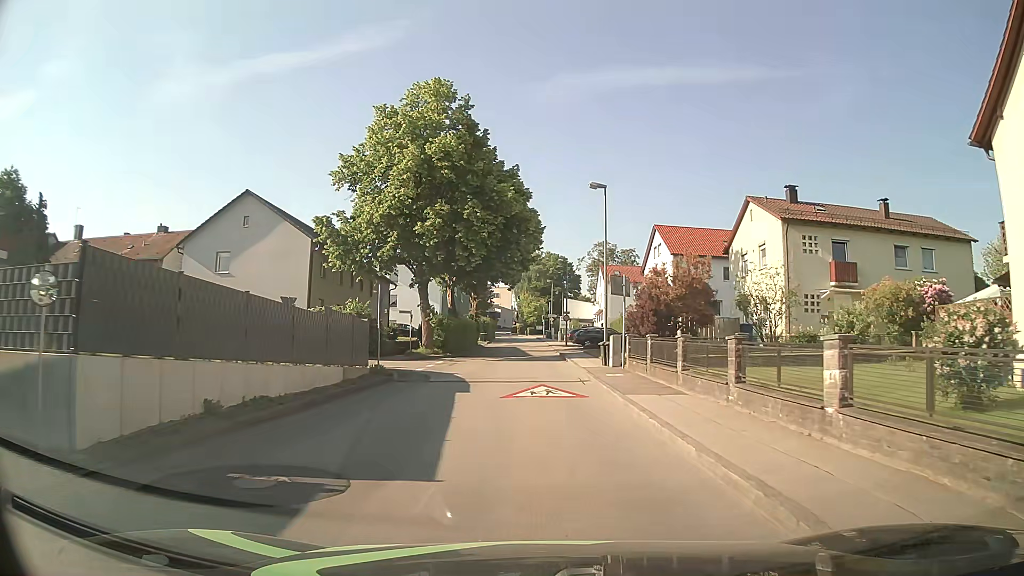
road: unclassified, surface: asphalt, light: Day
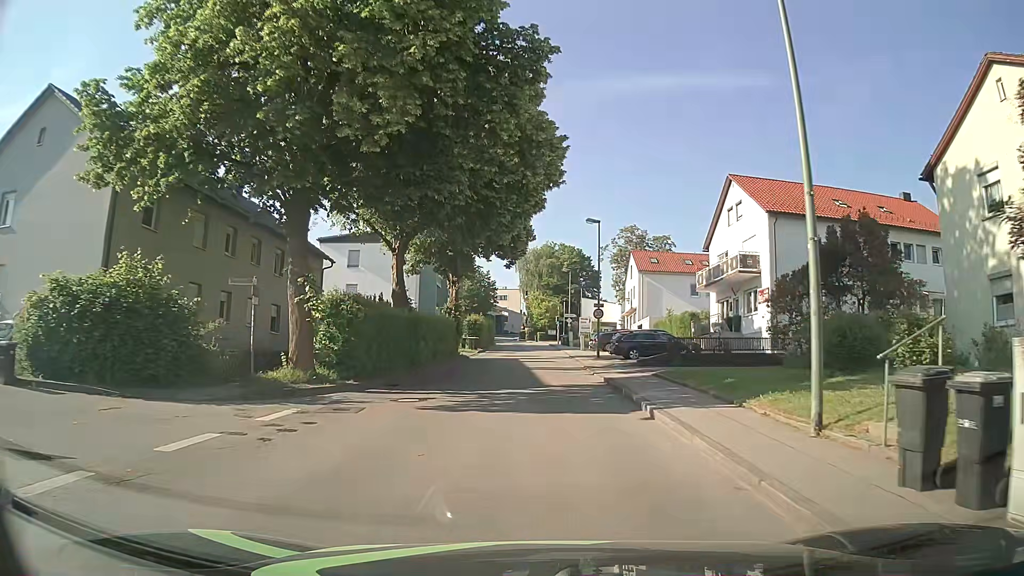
(-0.3, +22.0) m; -1°
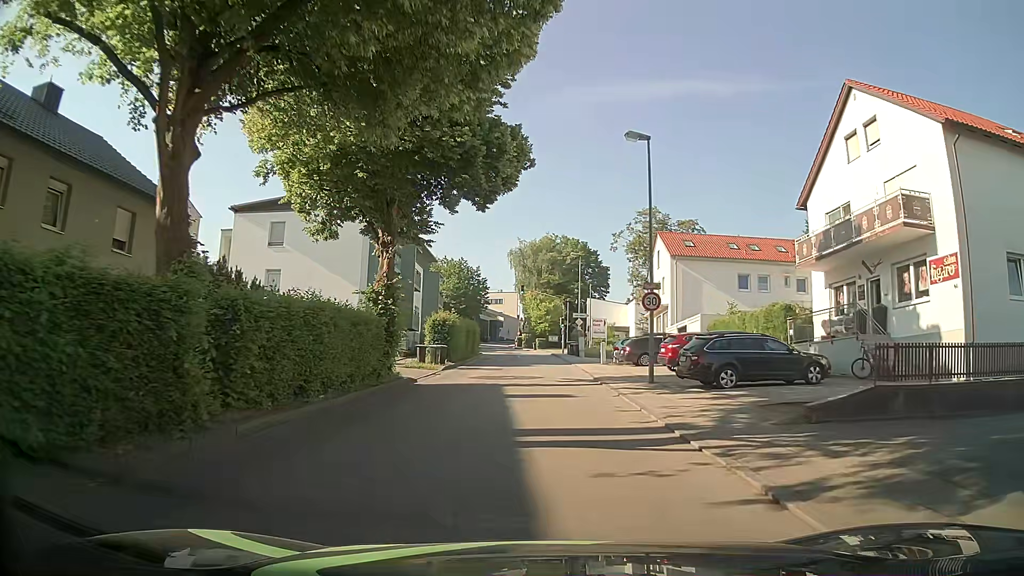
(-0.1, +17.5) m; +1°
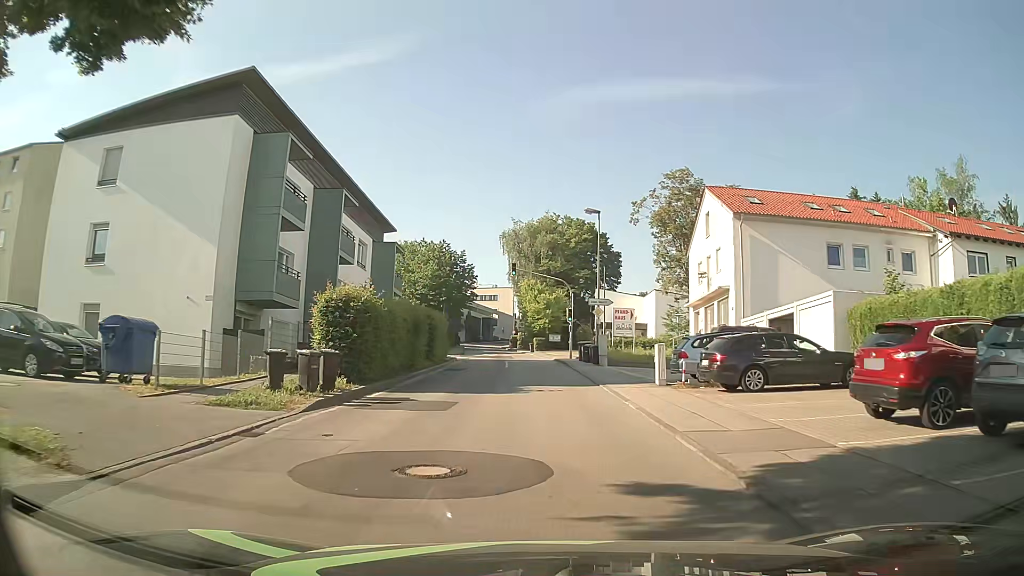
(-0.2, +17.7) m; -1°
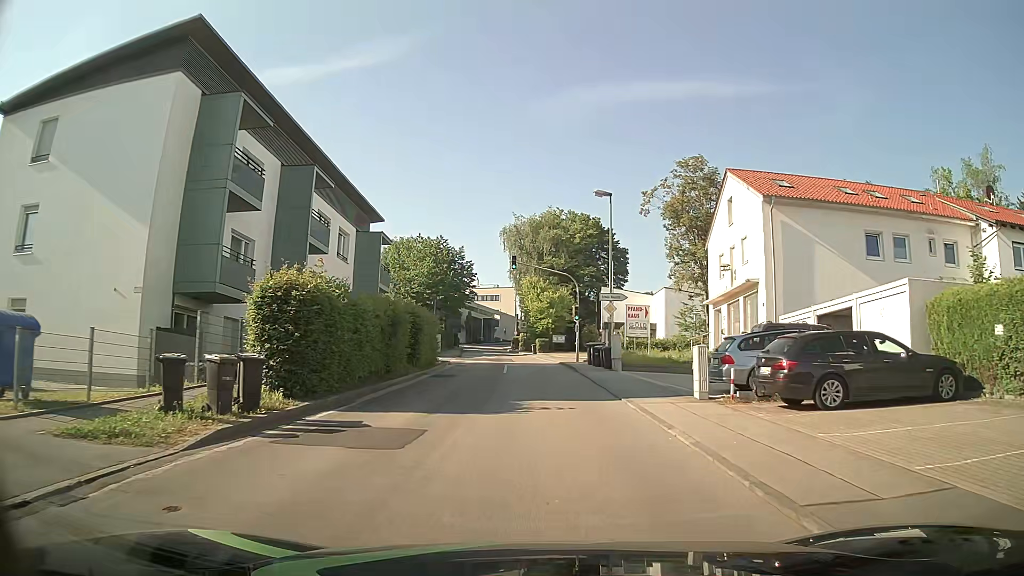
(0.0, +4.5) m; -1°
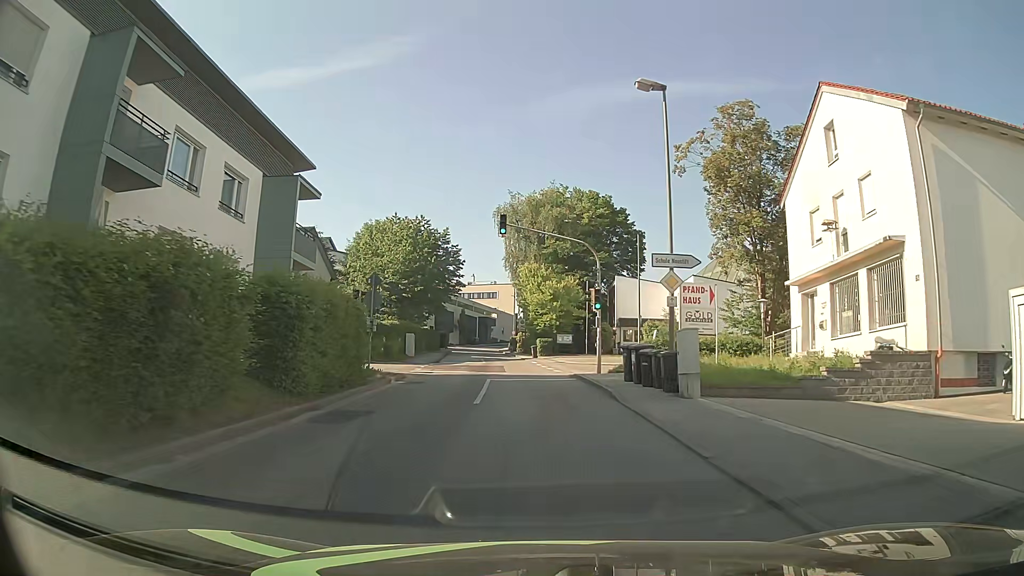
(0.0, +13.4) m; 0°
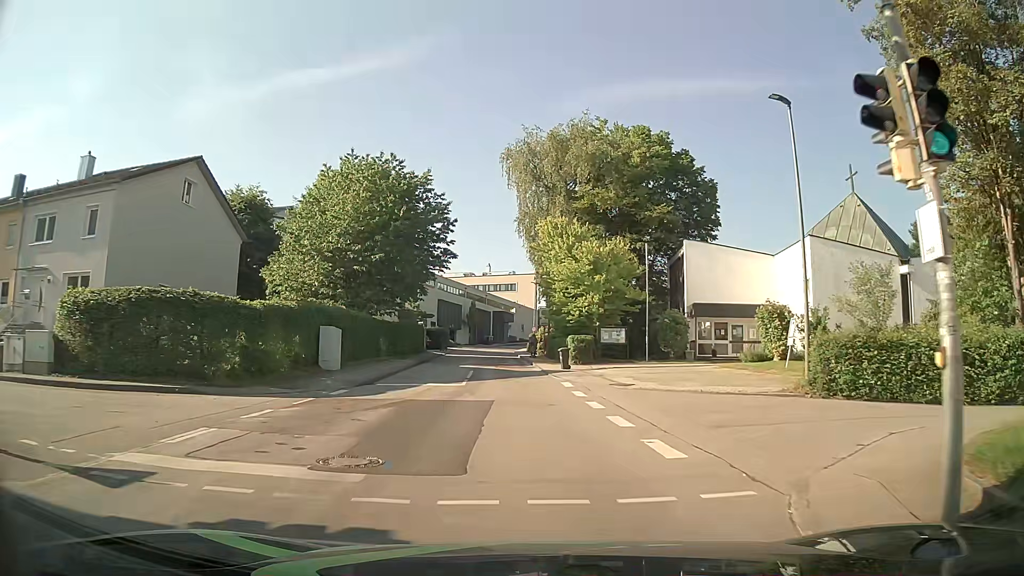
(-0.2, +22.4) m; -1°
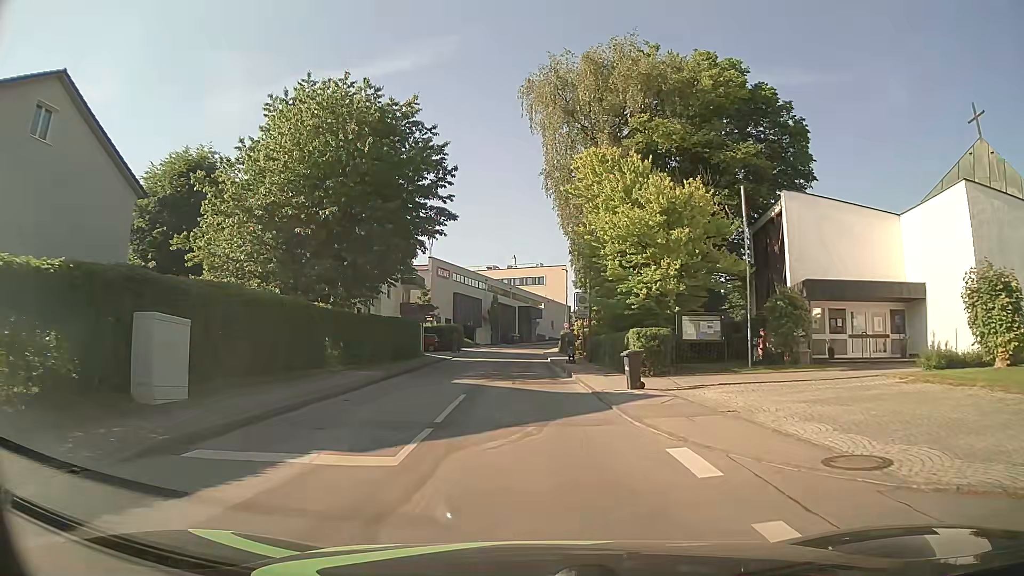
(-0.4, +13.6) m; -2°
